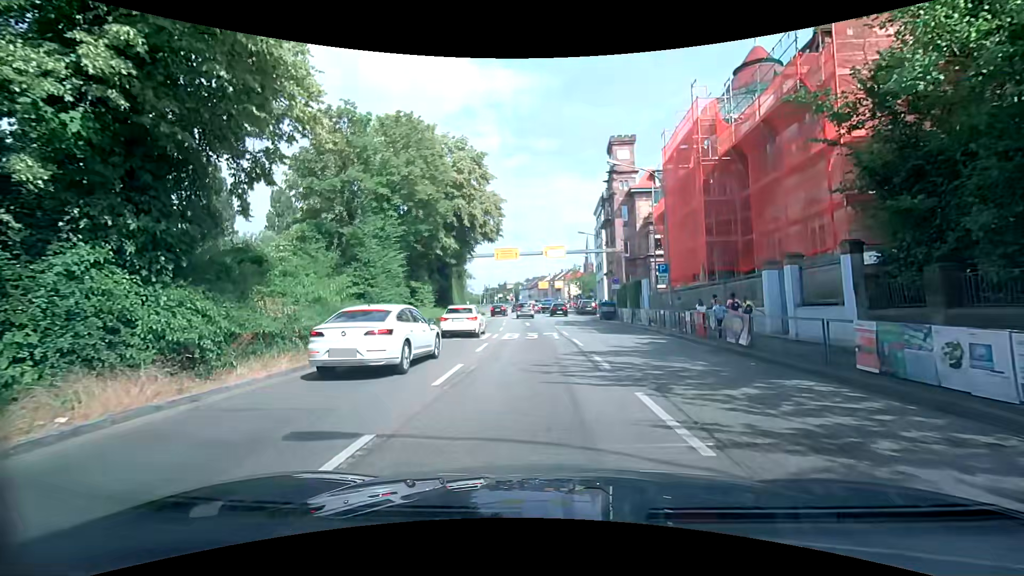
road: primary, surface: asphalt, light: Day
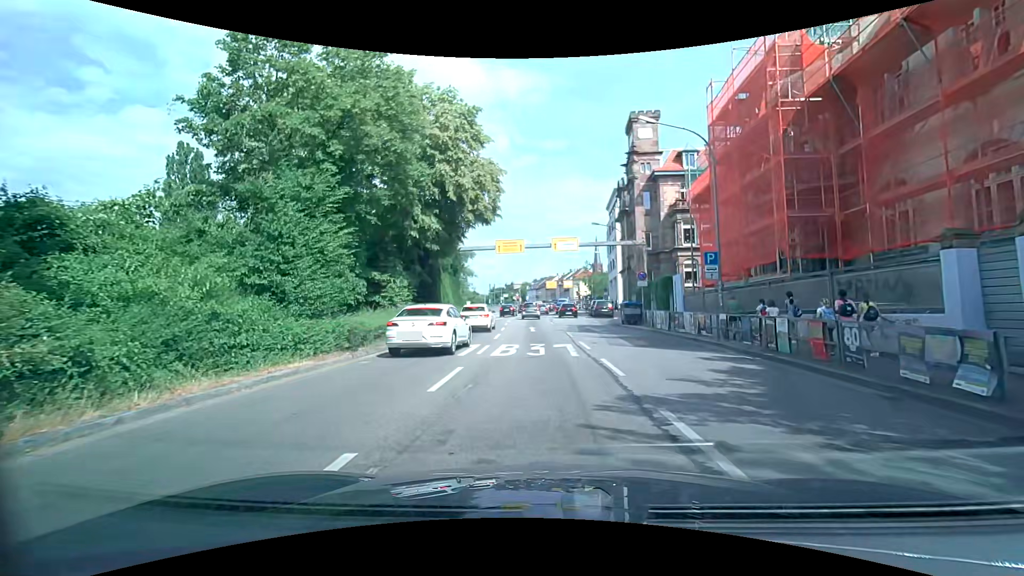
(-0.1, +7.1) m; -1°
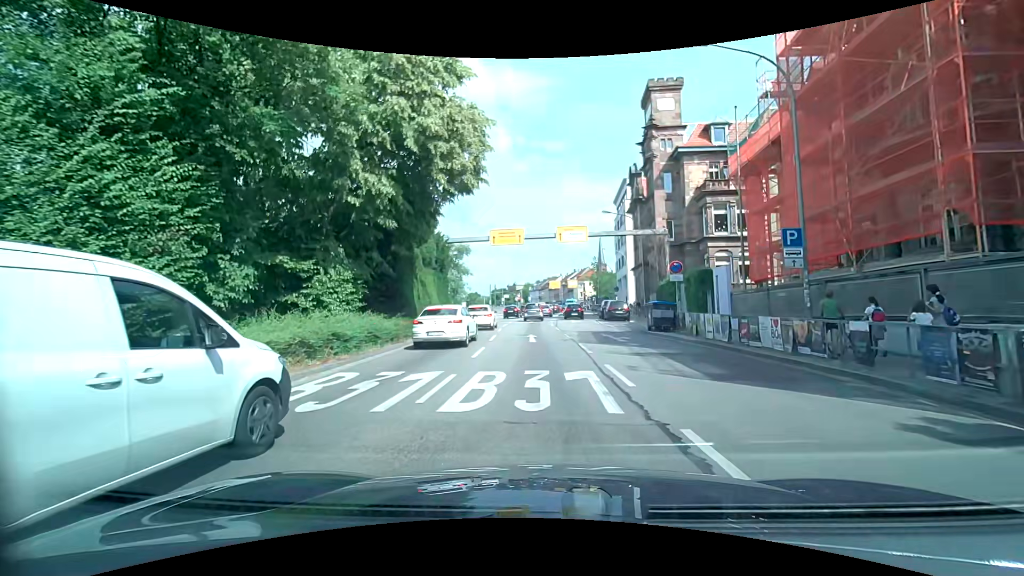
(0.0, +7.1) m; 0°
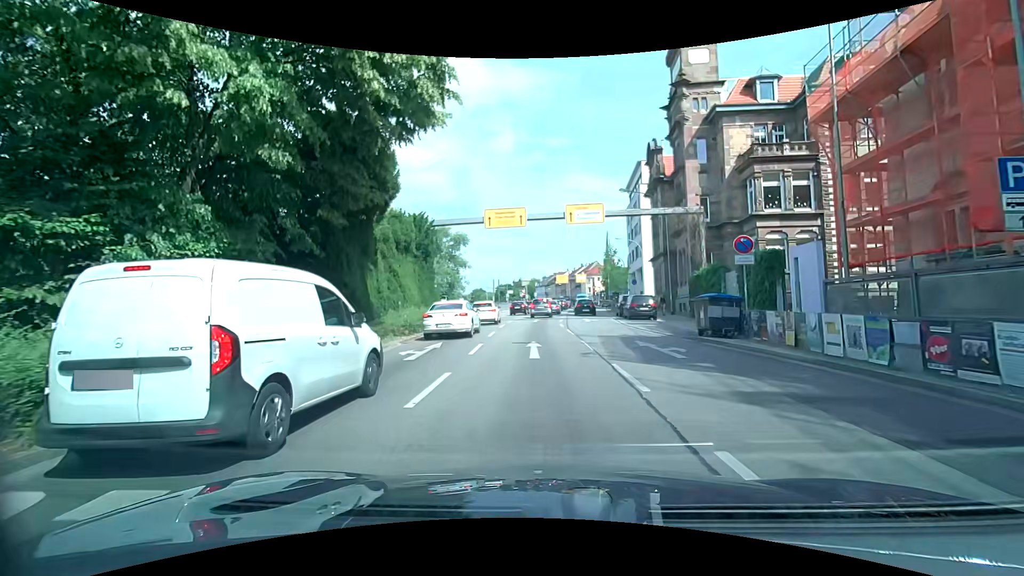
(0.0, +7.0) m; 0°
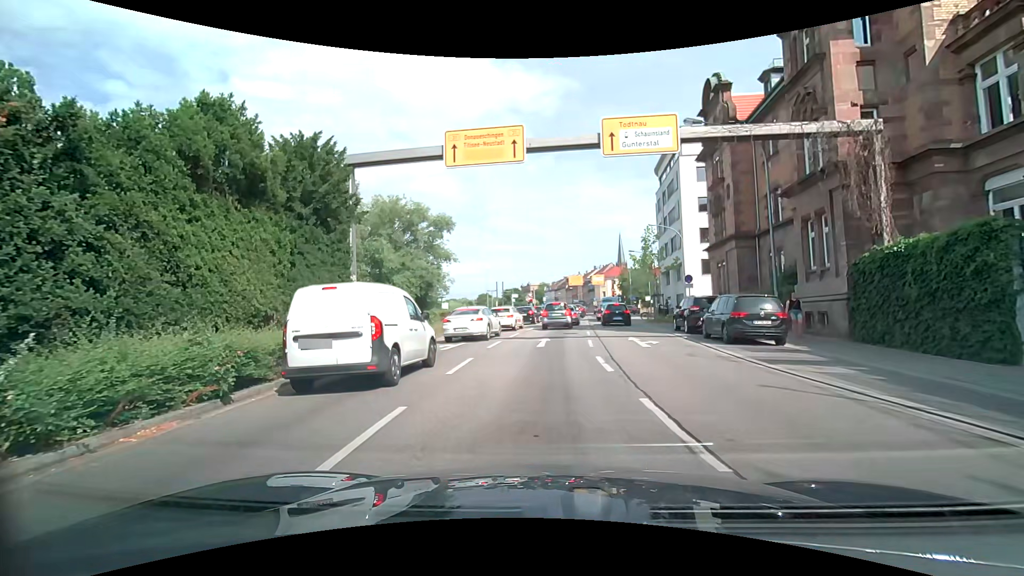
(-0.1, +15.3) m; -2°
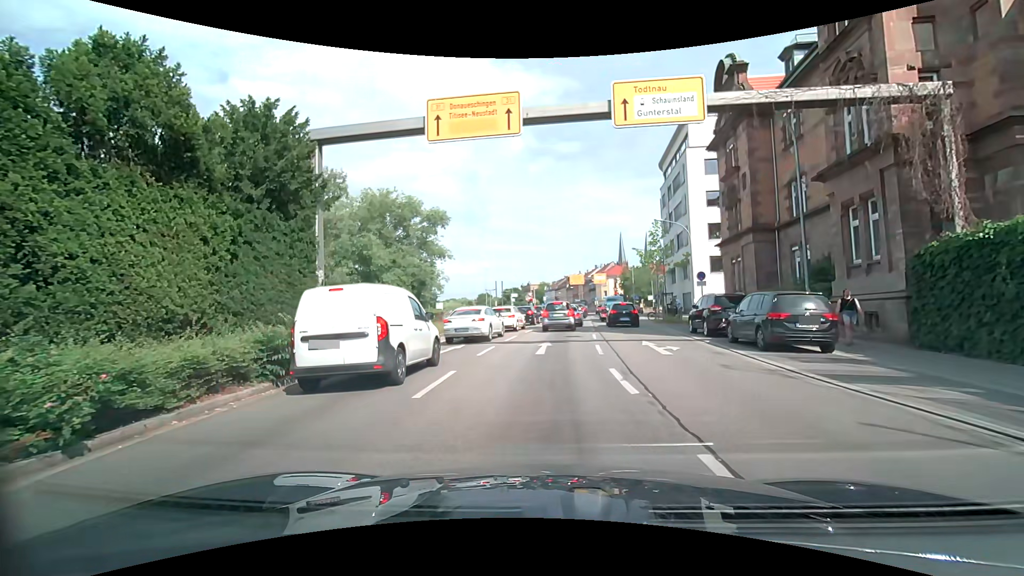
(0.0, +2.6) m; +1°
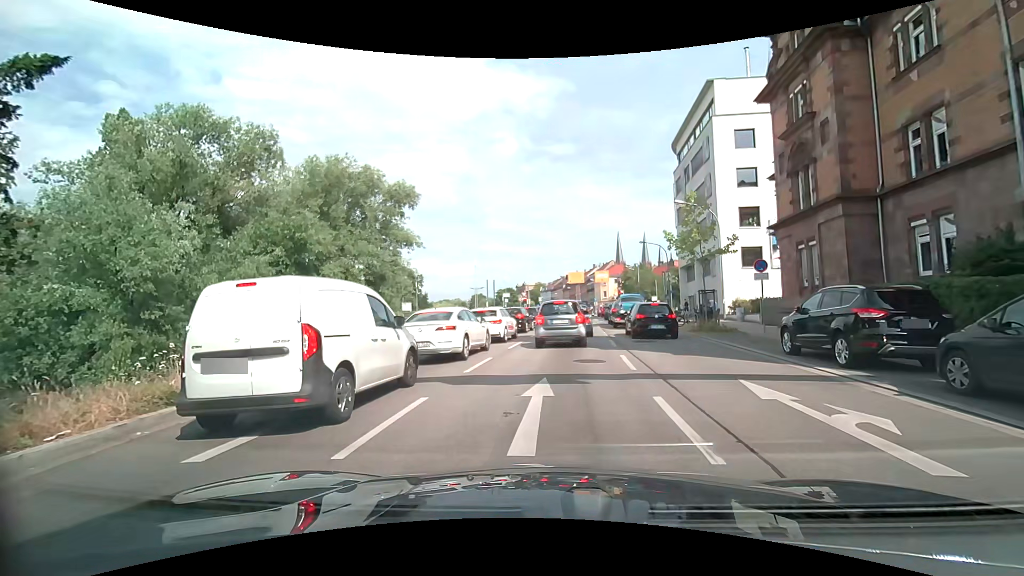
(0.0, +9.0) m; +1°
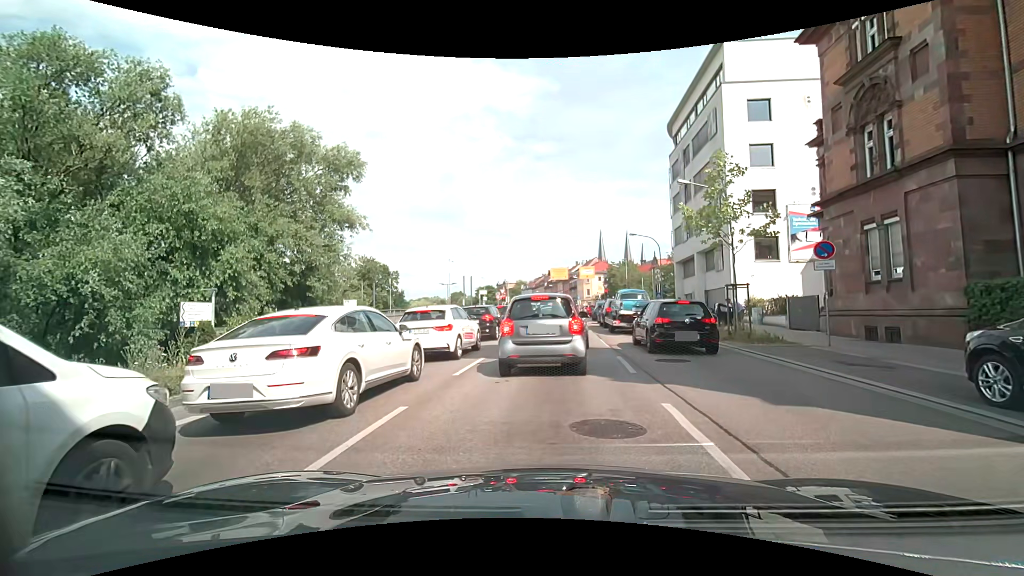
(+0.2, +6.5) m; +1°
